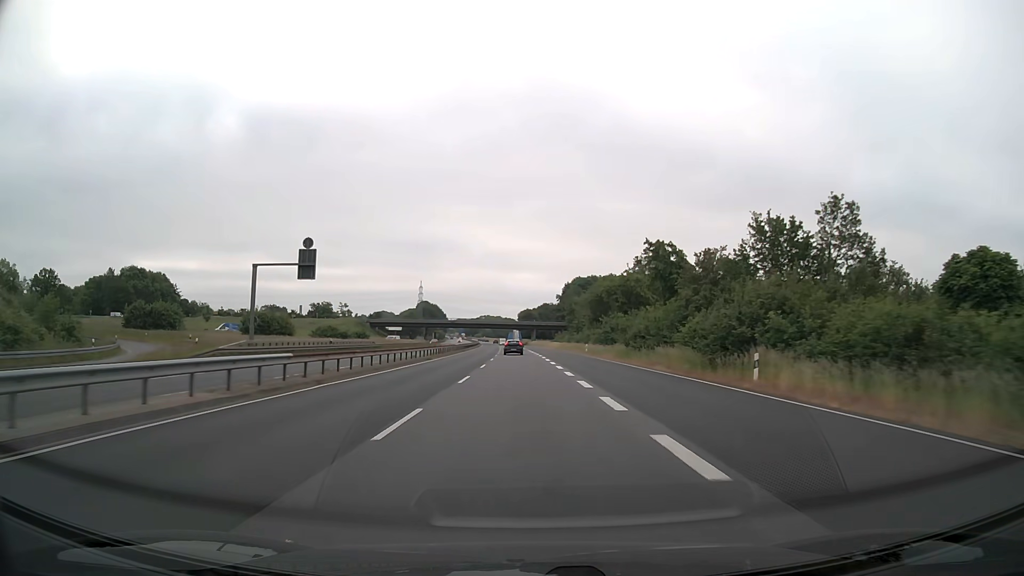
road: trunk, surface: asphalt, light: Day
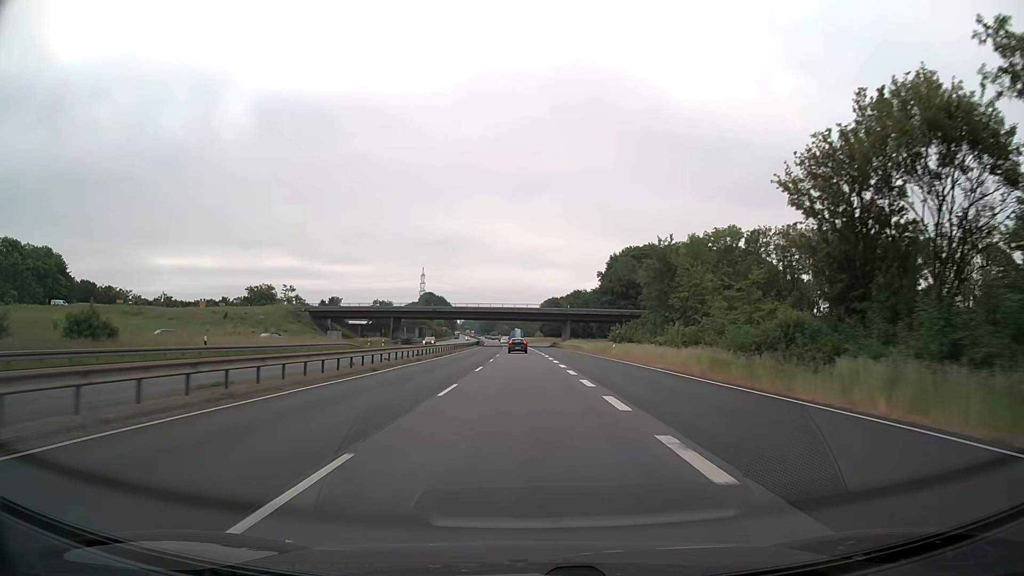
(-1.2, +79.0) m; -2°
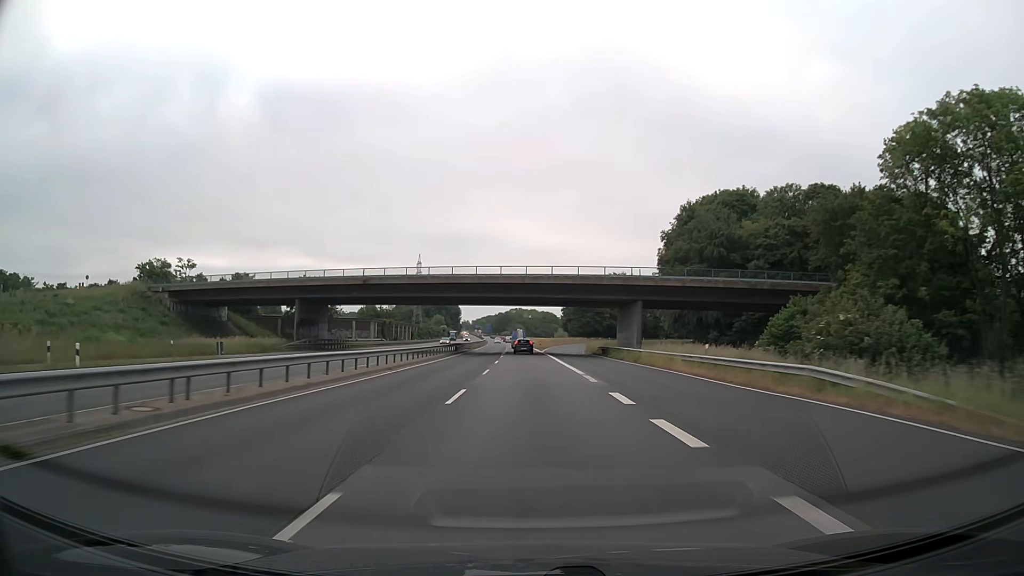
(-0.8, +63.2) m; -1°
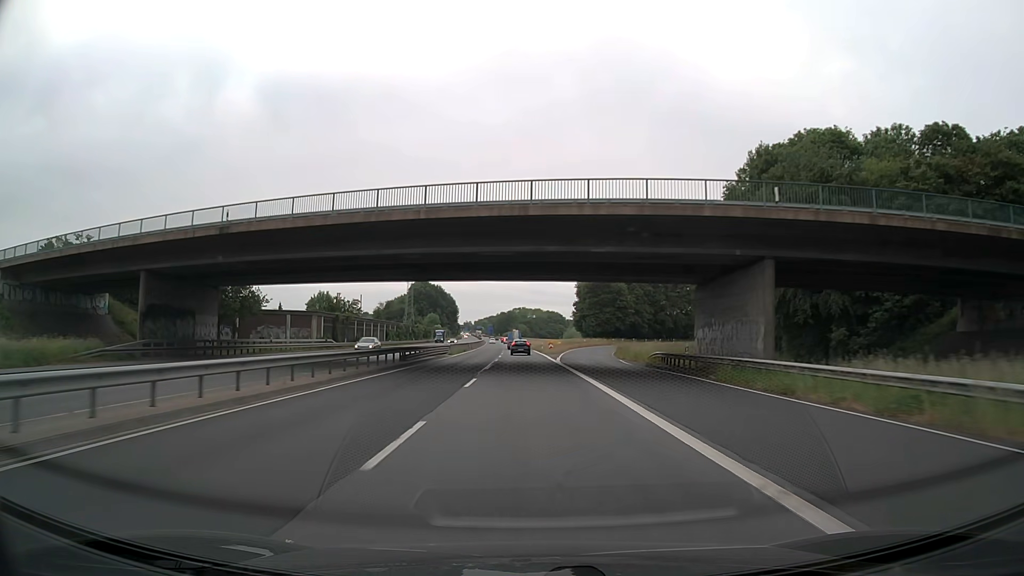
(-0.2, +31.6) m; -1°
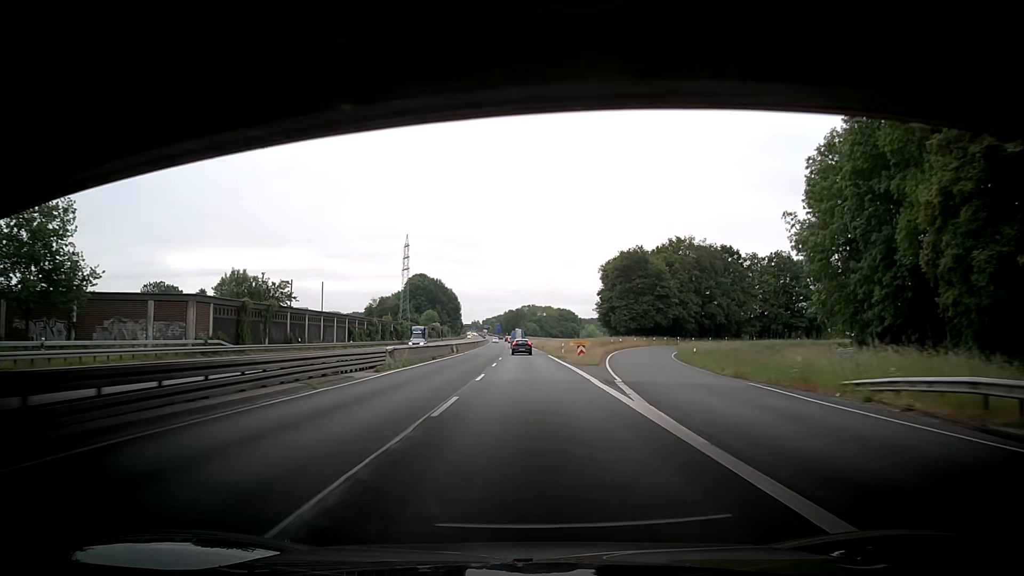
(-0.1, +31.6) m; 0°
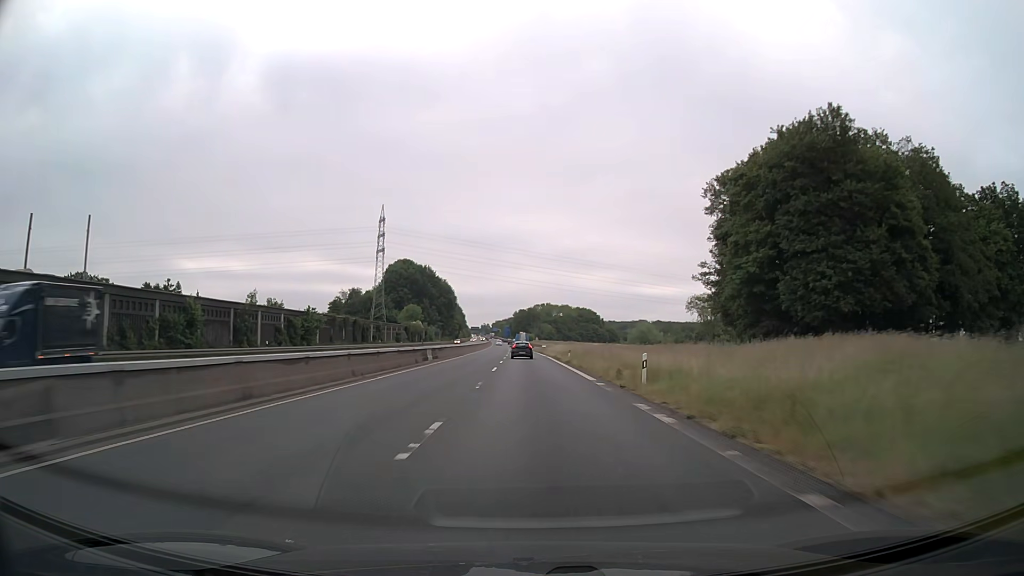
(-0.7, +63.2) m; -1°
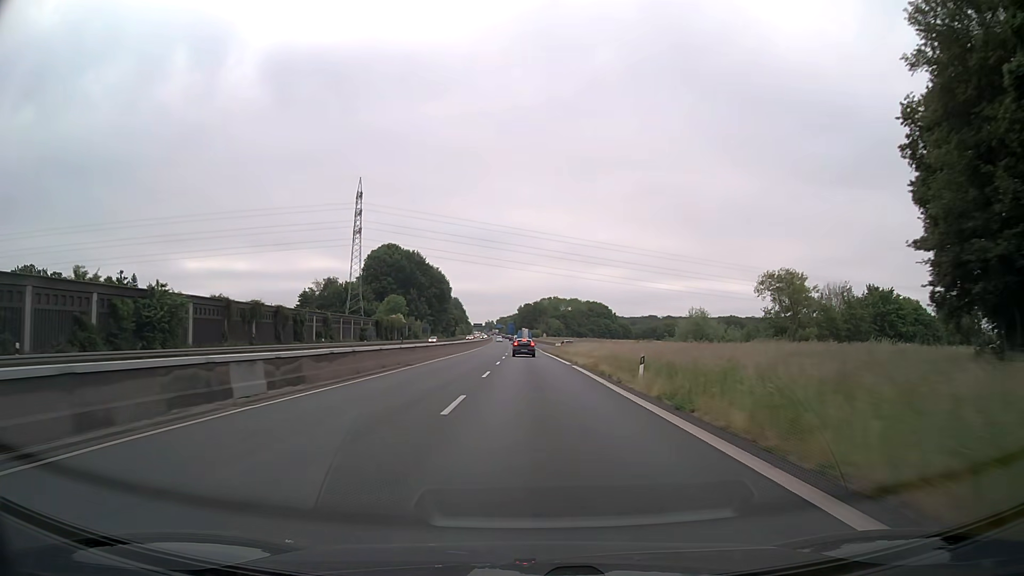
(-0.1, +31.6) m; 0°
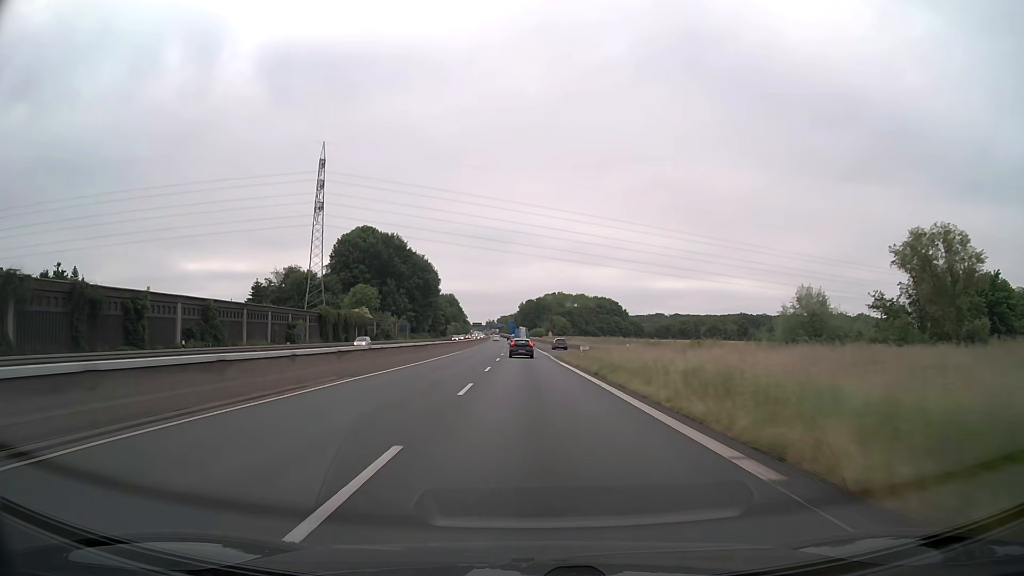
(0.0, +31.3) m; 0°
(0, +10) (0, +20) (0, +30) (0, +40) (0, +50) (0, +60) (0, +70) (-1, +80) (-1, +90) (-1, +100) m
